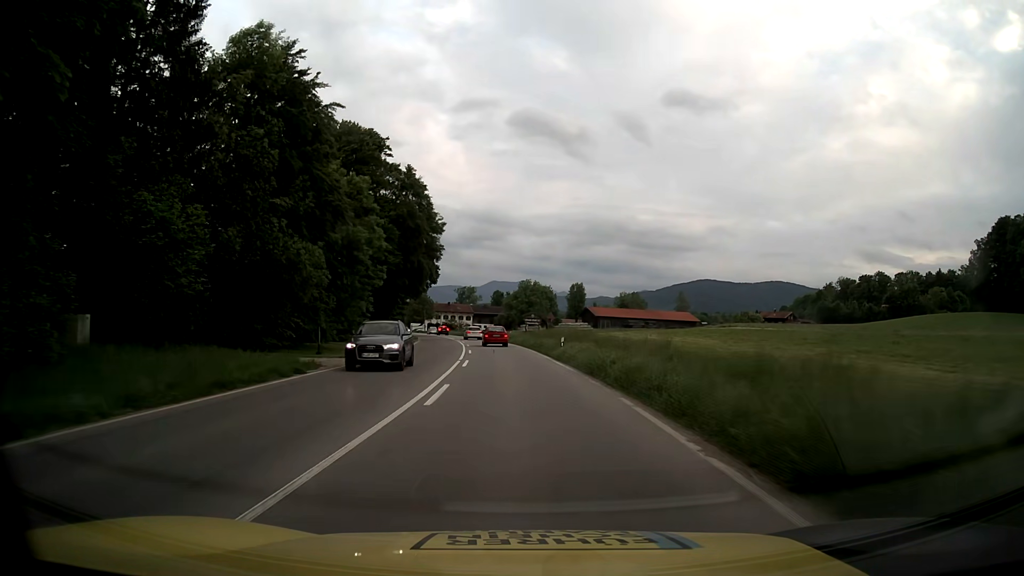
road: primary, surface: asphalt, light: Day
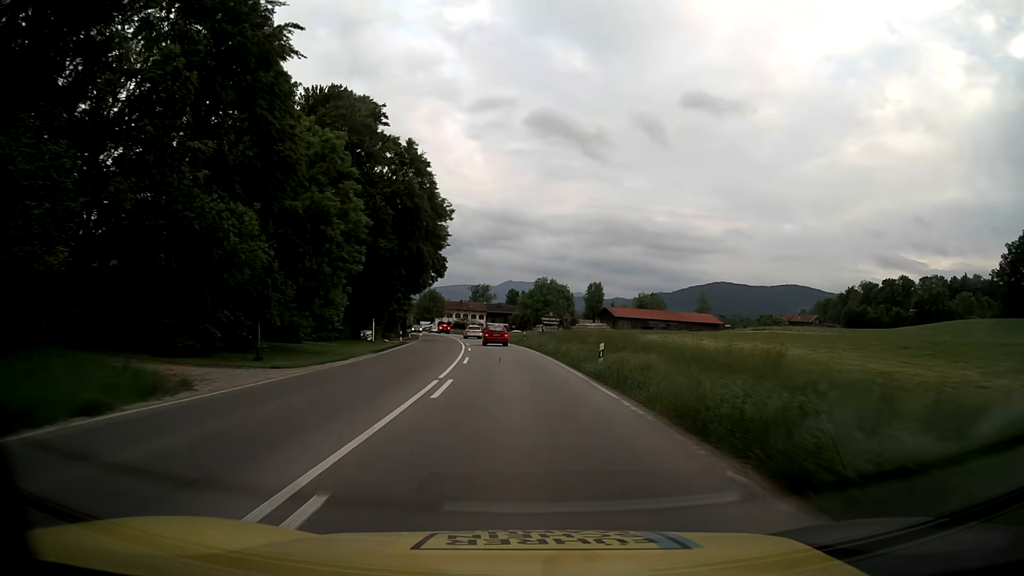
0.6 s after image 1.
(-0.2, +10.9) m; -1°
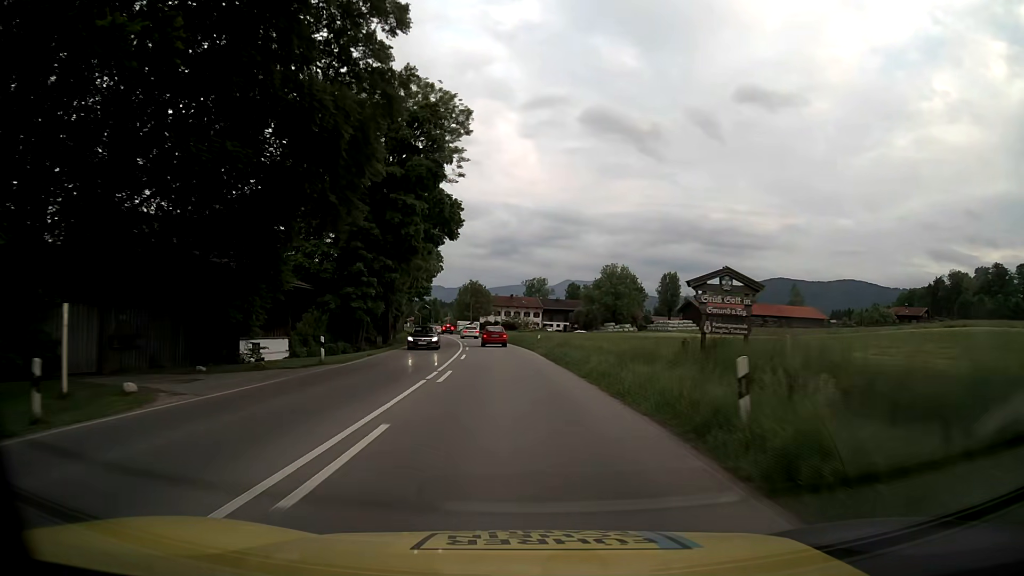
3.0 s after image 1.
(-1.7, +44.0) m; -5°
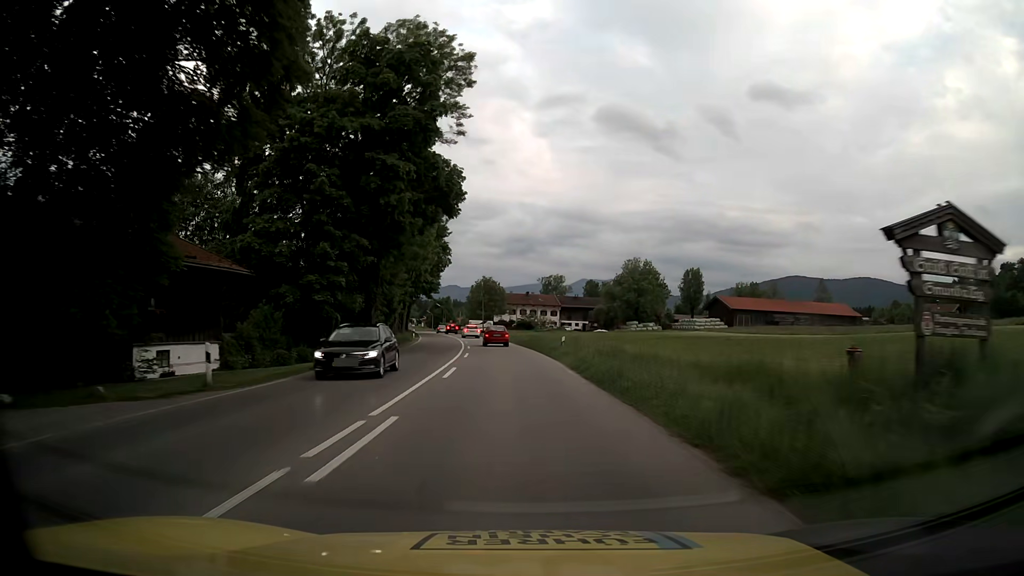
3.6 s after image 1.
(-0.1, +11.0) m; -1°
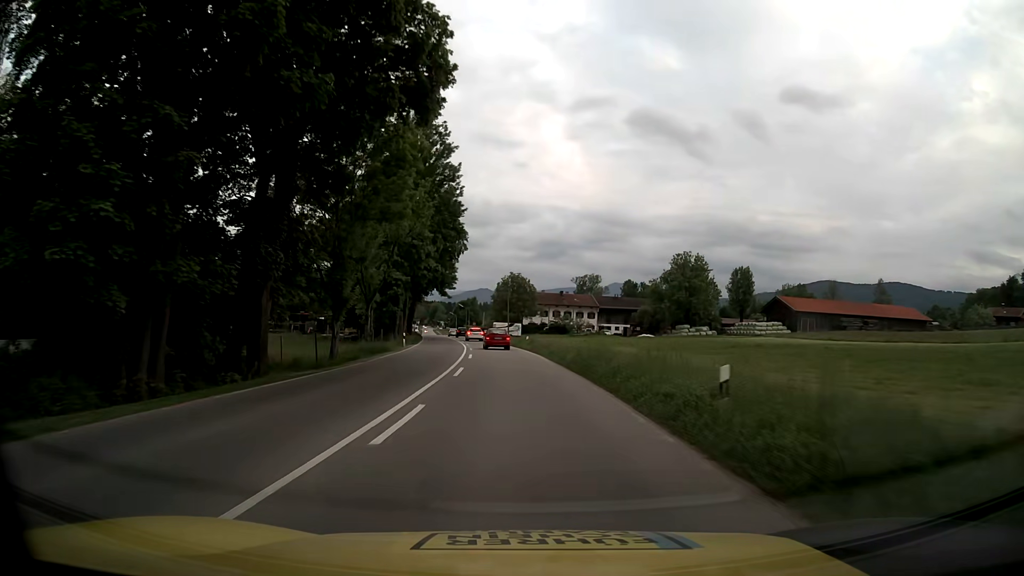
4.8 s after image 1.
(-0.4, +22.0) m; -3°
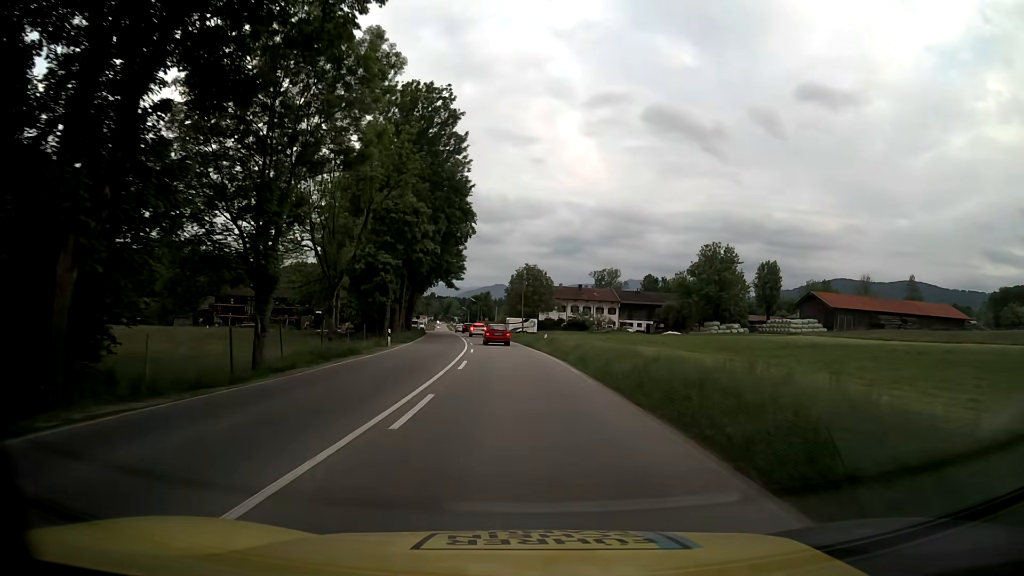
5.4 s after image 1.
(0.0, +11.0) m; 0°
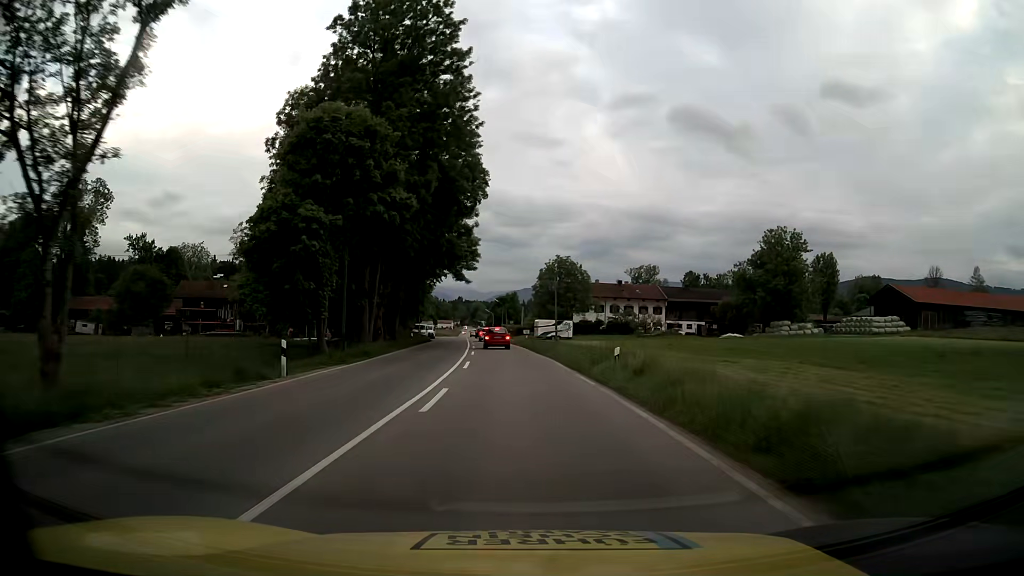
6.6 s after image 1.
(-0.6, +21.8) m; -3°
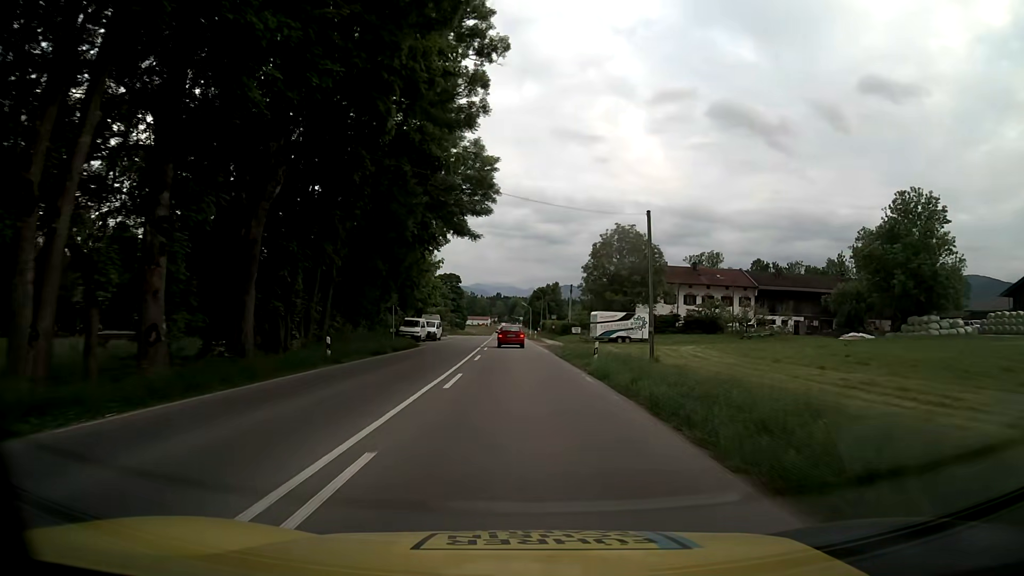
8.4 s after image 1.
(-0.9, +32.1) m; -3°
(0, +10) (0, +20) (0, +30) (-1, +40) (-1, +50) (-1, +60) (-2, +70) (-2, +80) (-3, +90) (-3, +100) m
